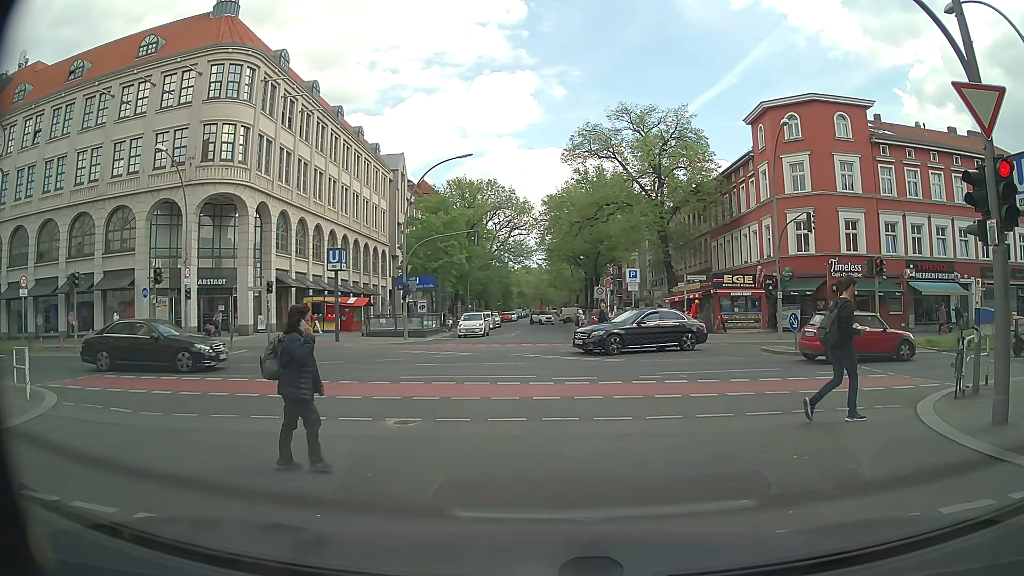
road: residential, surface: asphalt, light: Day
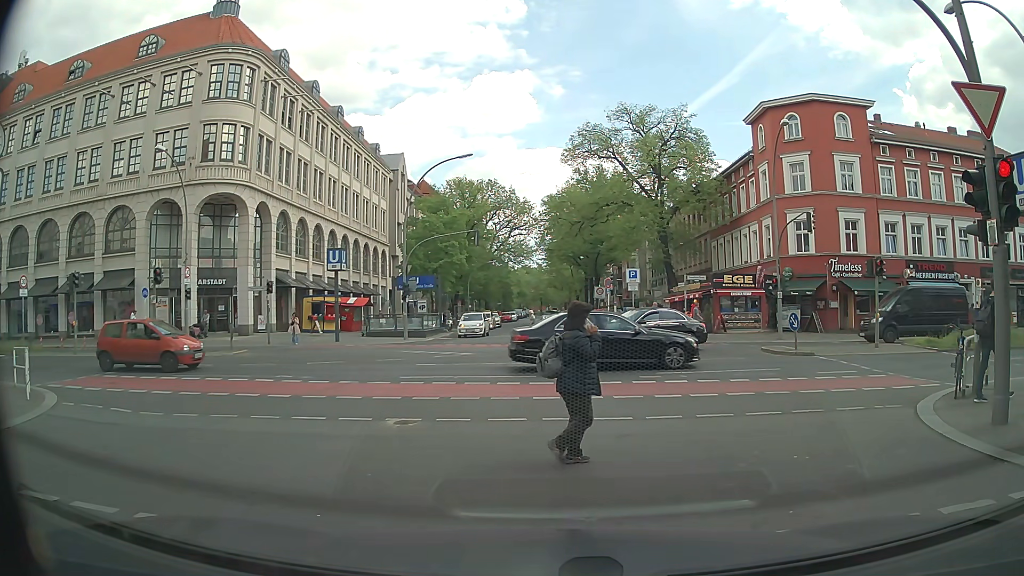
(0.0, 0.0) m; 0°
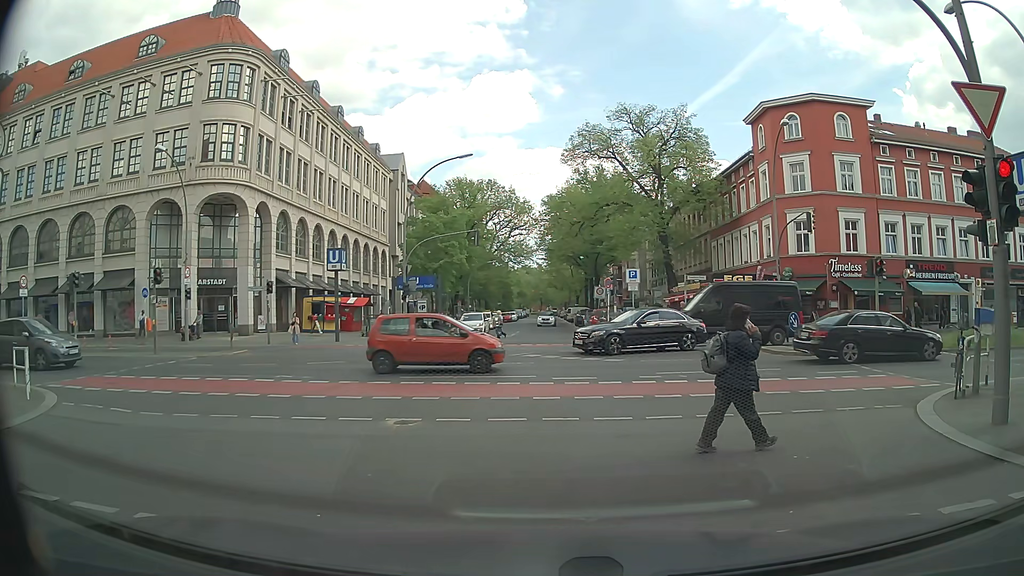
(0.0, 0.0) m; 0°
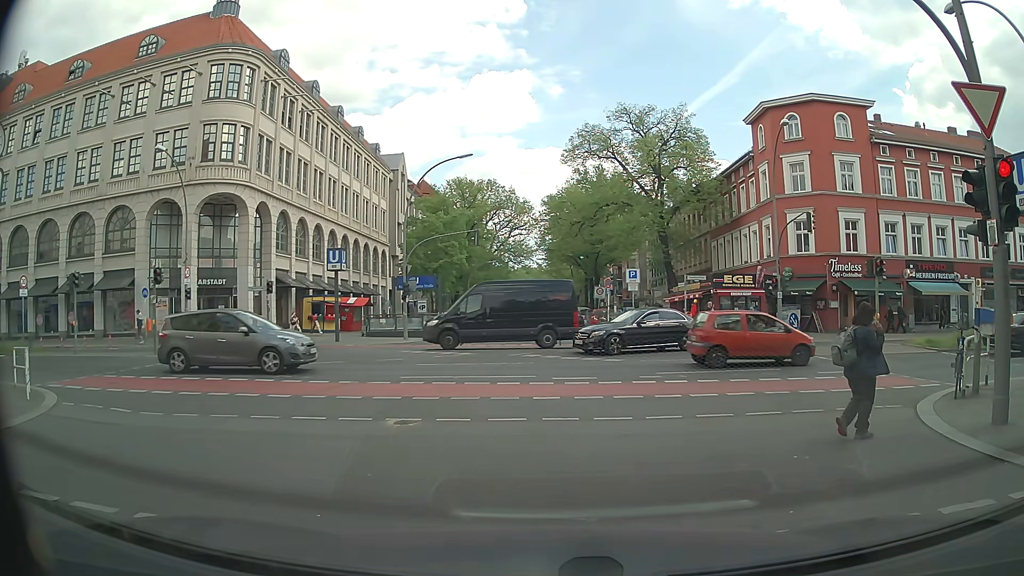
(0.0, 0.0) m; 0°
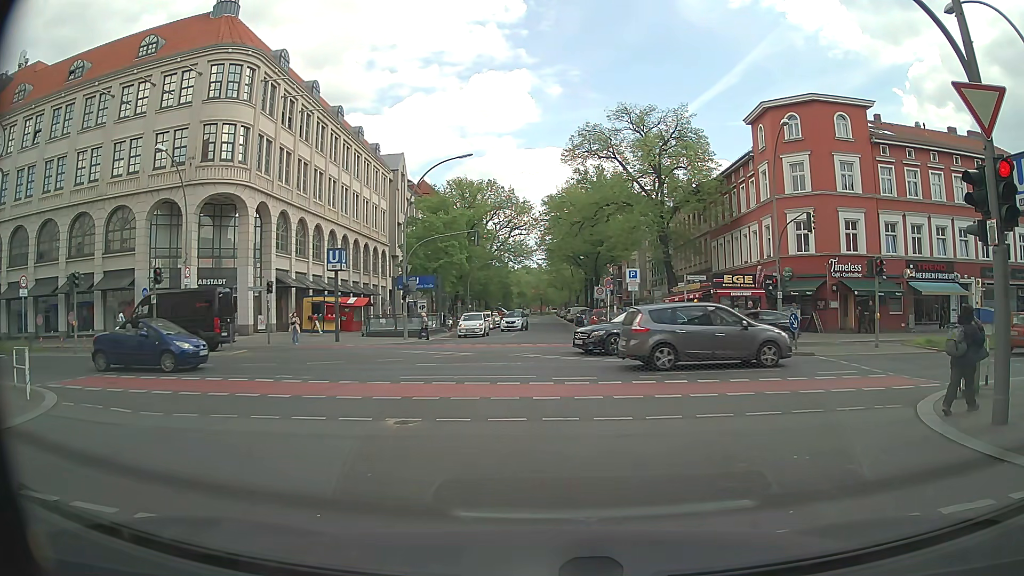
(0.0, 0.0) m; 0°
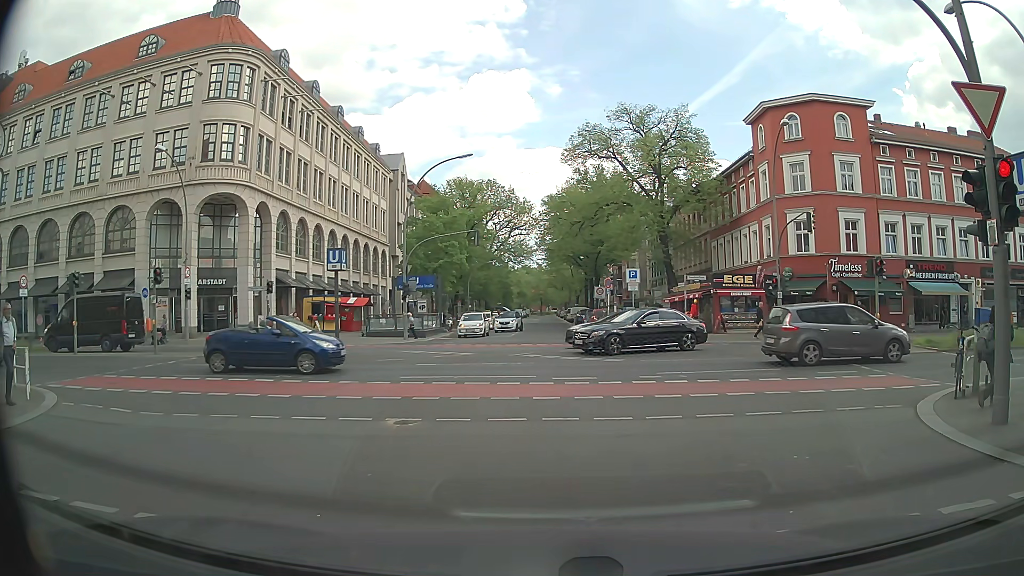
(0.0, 0.0) m; 0°
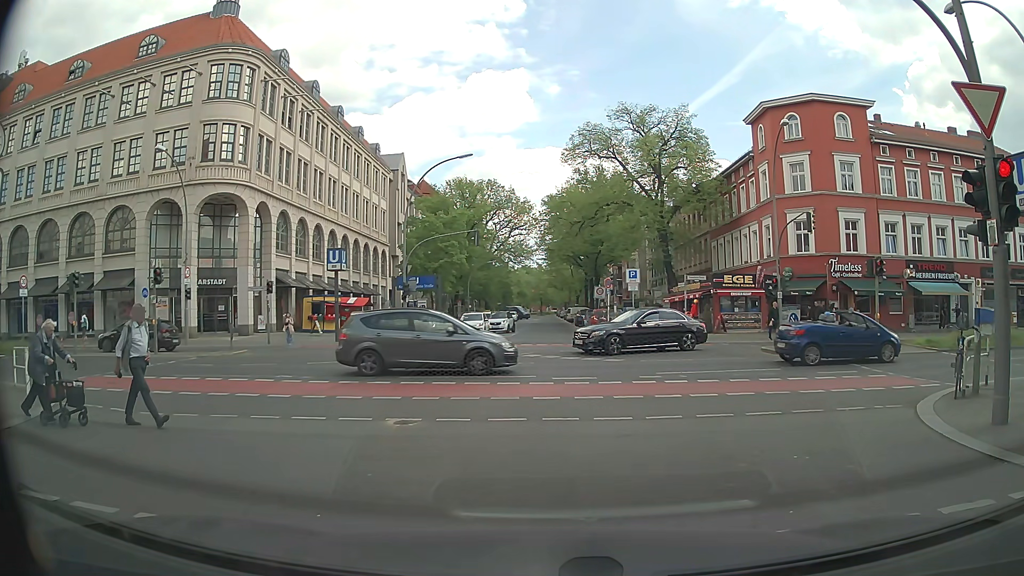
(0.0, 0.0) m; 0°
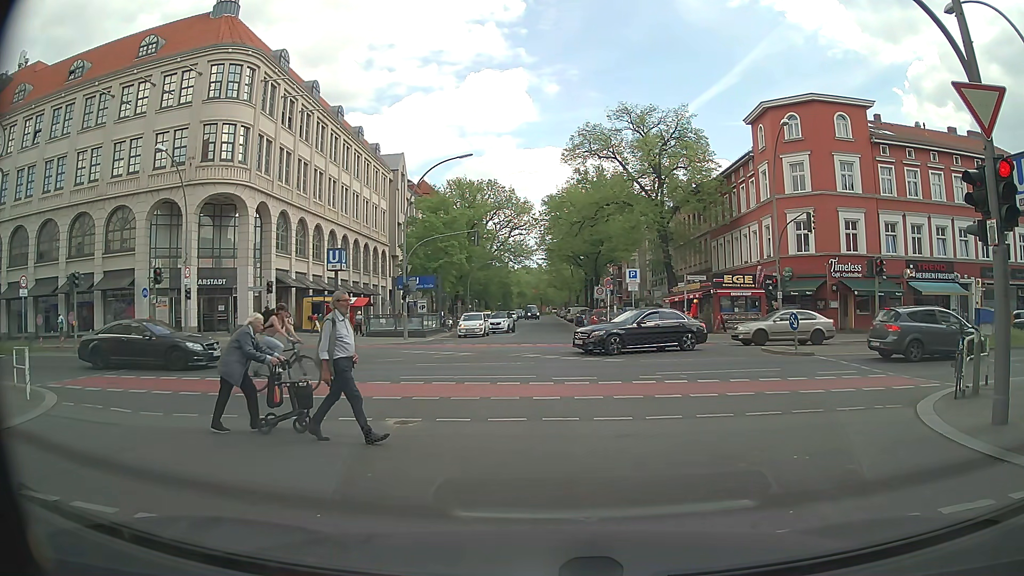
(0.0, 0.0) m; 0°
(0, +10) (-1, +20) (-1, +30) (-1, +40) (-2, +50) (-2, +60) (-2, +70) (-2, +80) (-3, +90) (-3, +100) m
